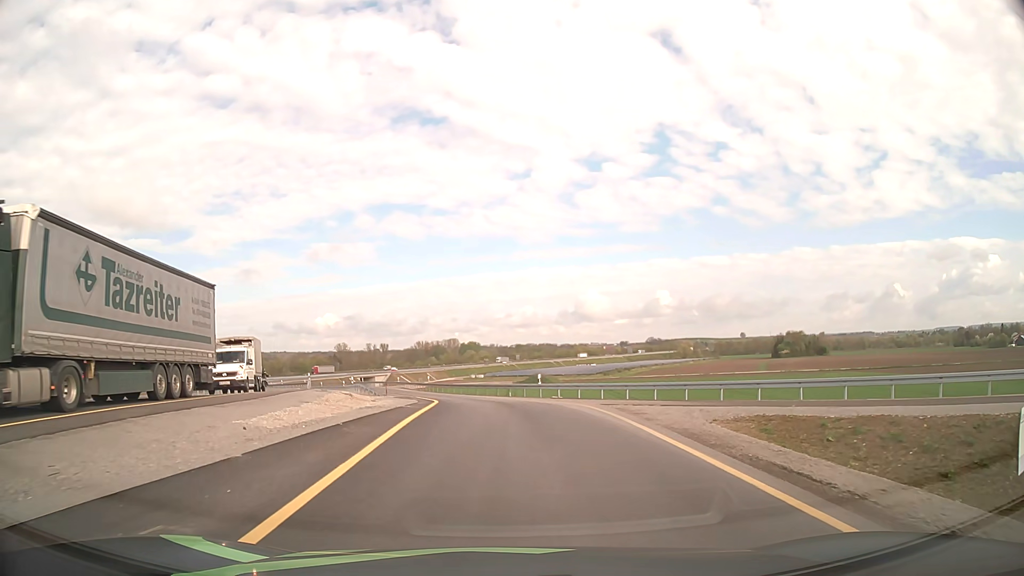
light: Day
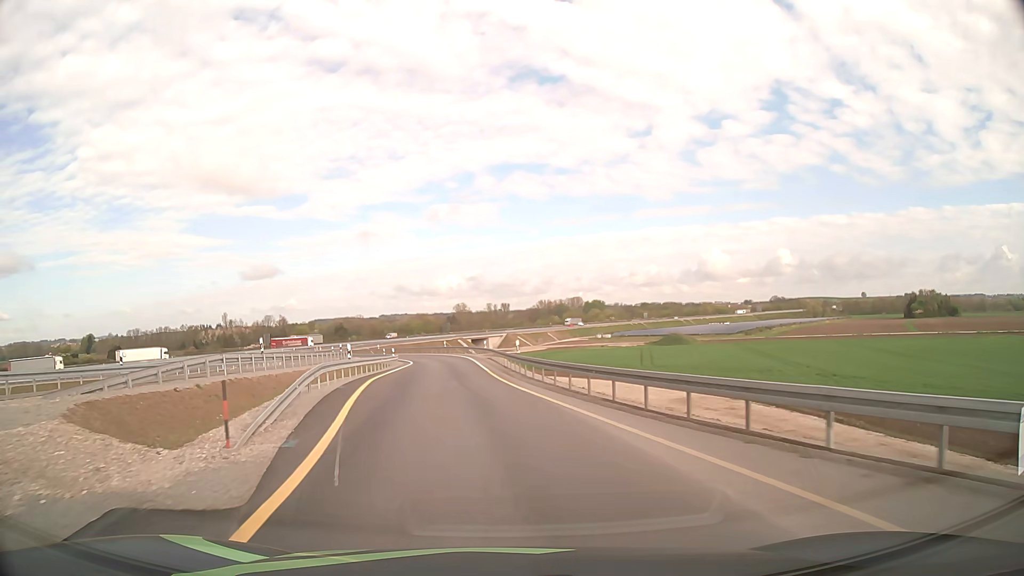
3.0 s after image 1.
(-2.3, +34.9) m; -10°
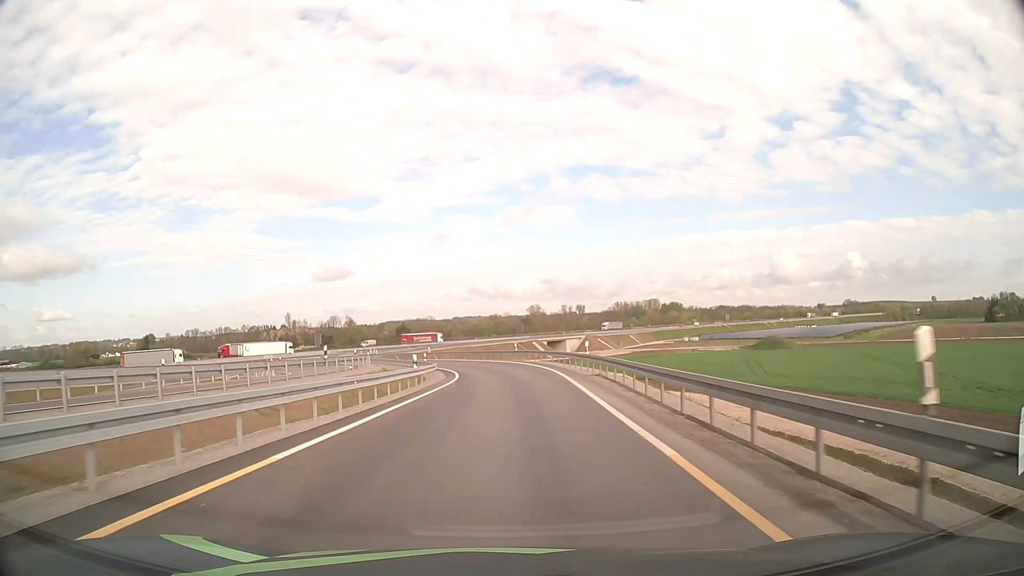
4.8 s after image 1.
(-2.1, +25.3) m; -7°
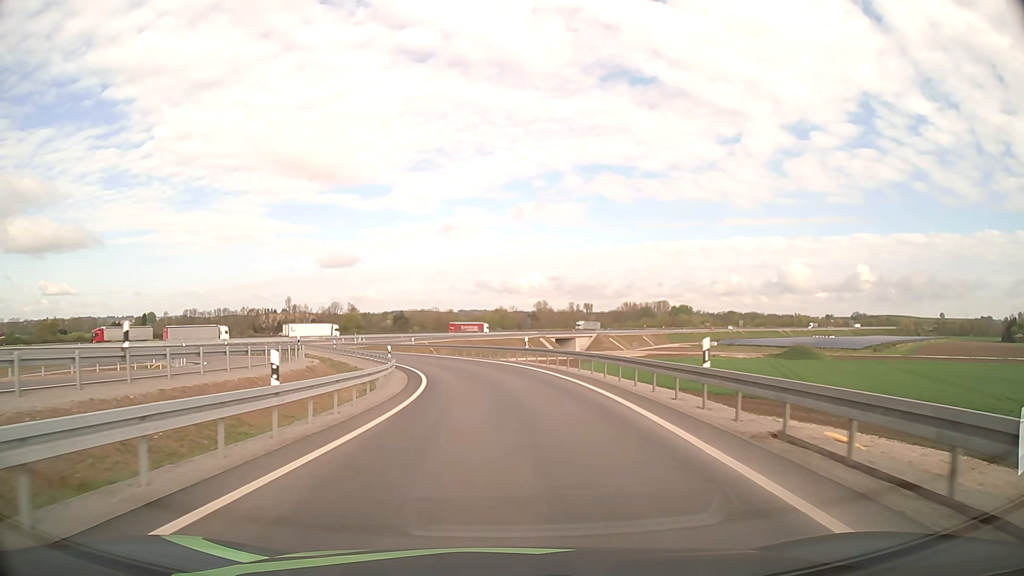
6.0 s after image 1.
(0.0, +17.7) m; 0°
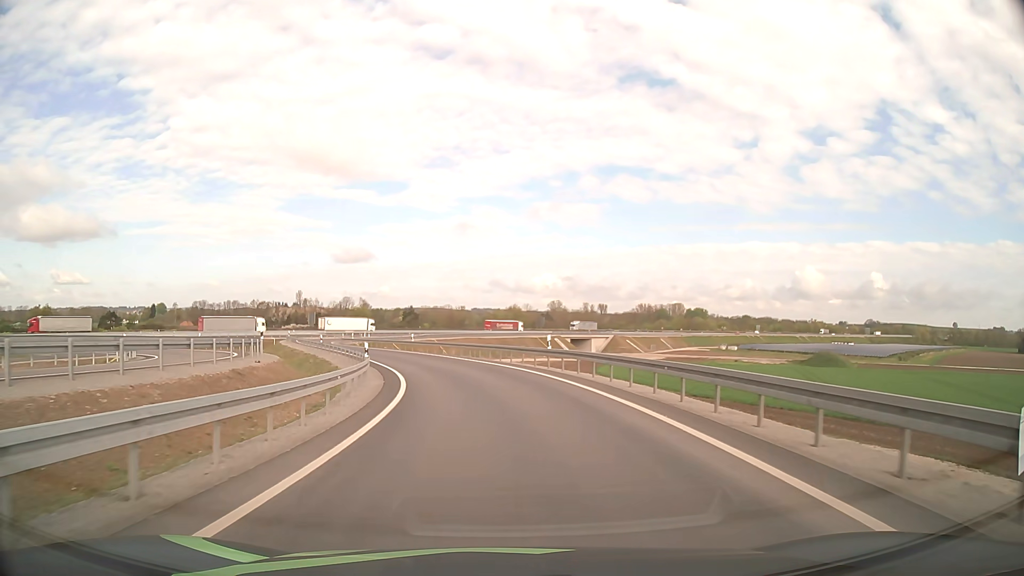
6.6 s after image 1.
(-0.1, +8.7) m; -1°
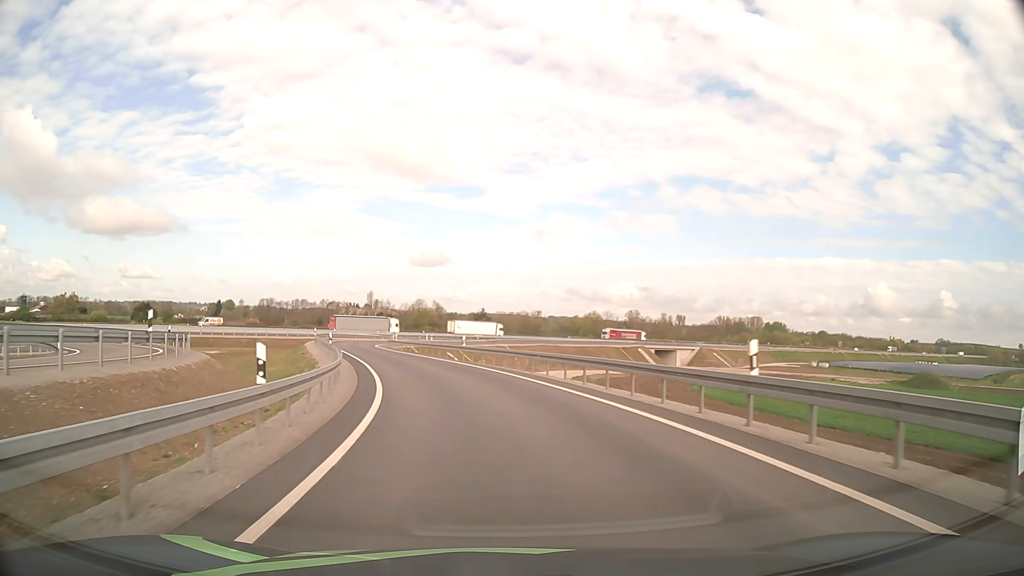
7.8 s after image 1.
(-0.8, +17.1) m; -6°
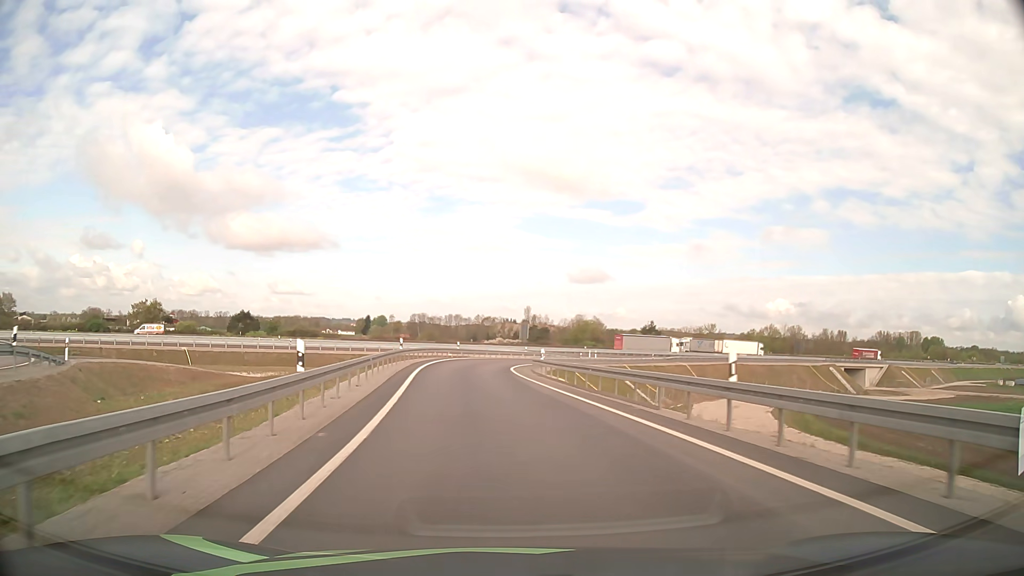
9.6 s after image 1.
(-3.2, +26.1) m; -14°
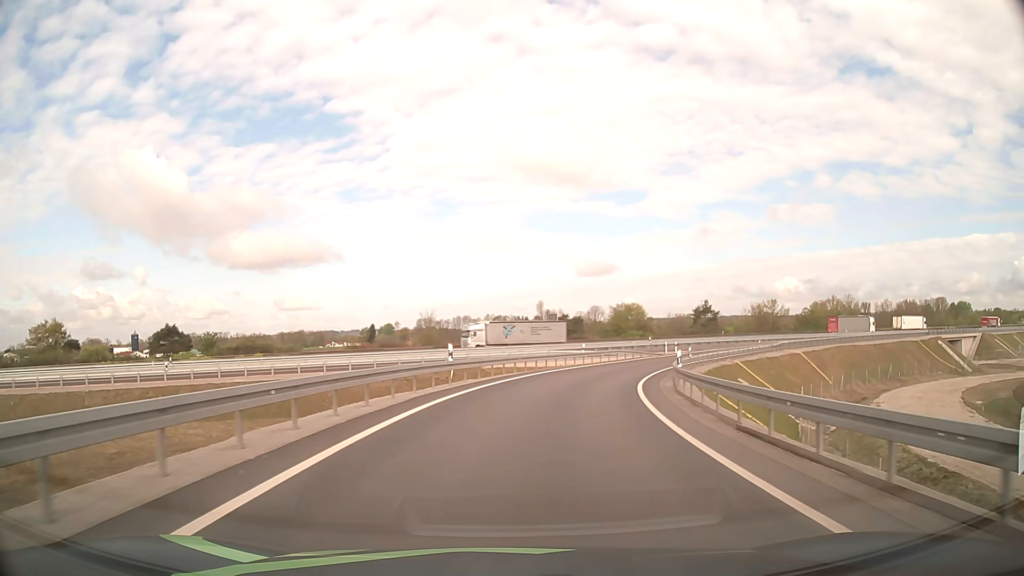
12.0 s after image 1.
(-2.0, +37.6) m; -1°
(0, +10) (+1, +20) (+4, +30) (+6, +39) (+10, +48) (+15, +57) (+21, +66) (+27, +73) (+34, +80) (+42, +87) m
